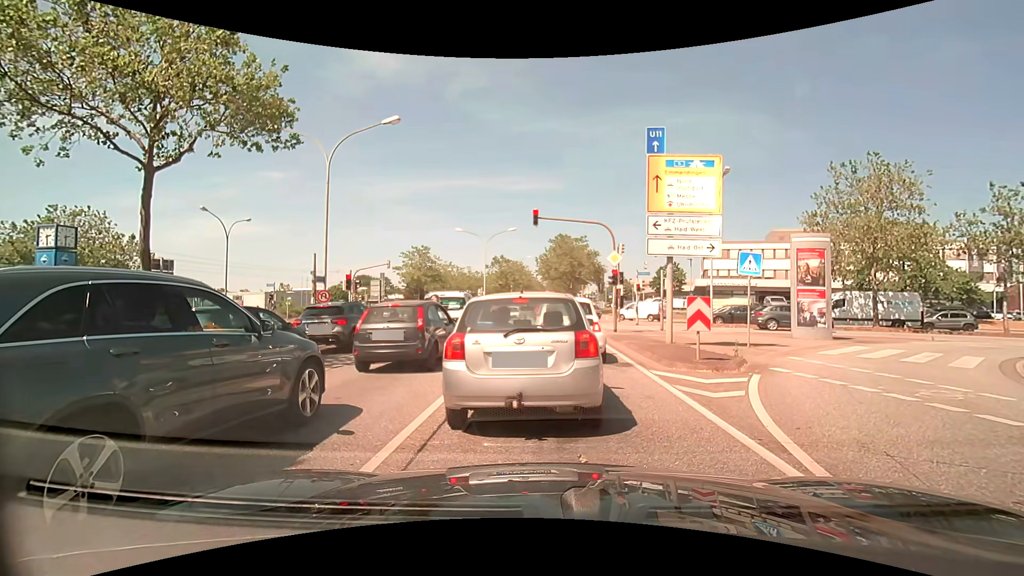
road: primary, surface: asphalt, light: Day
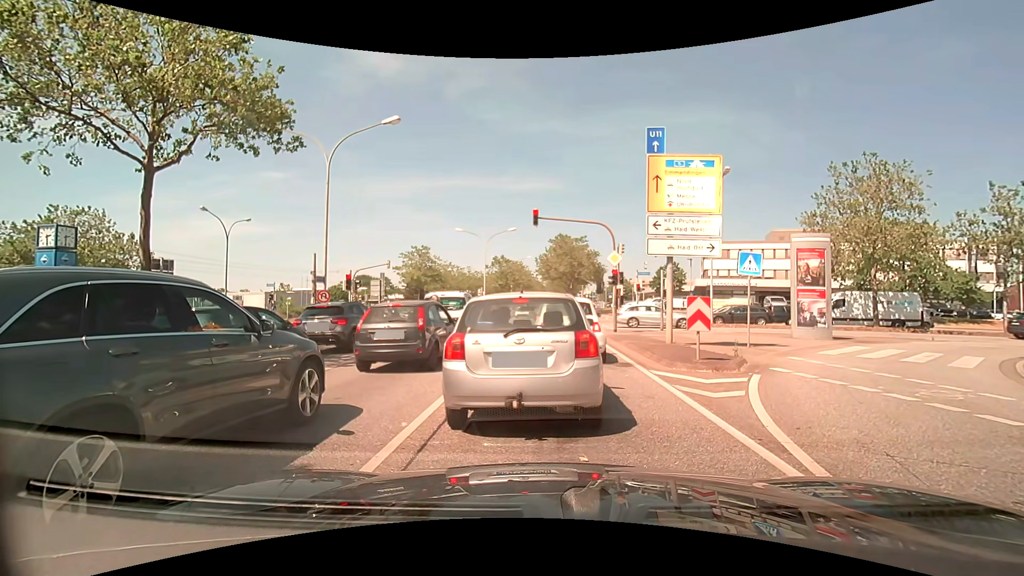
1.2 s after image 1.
(0.0, 0.0) m; 0°
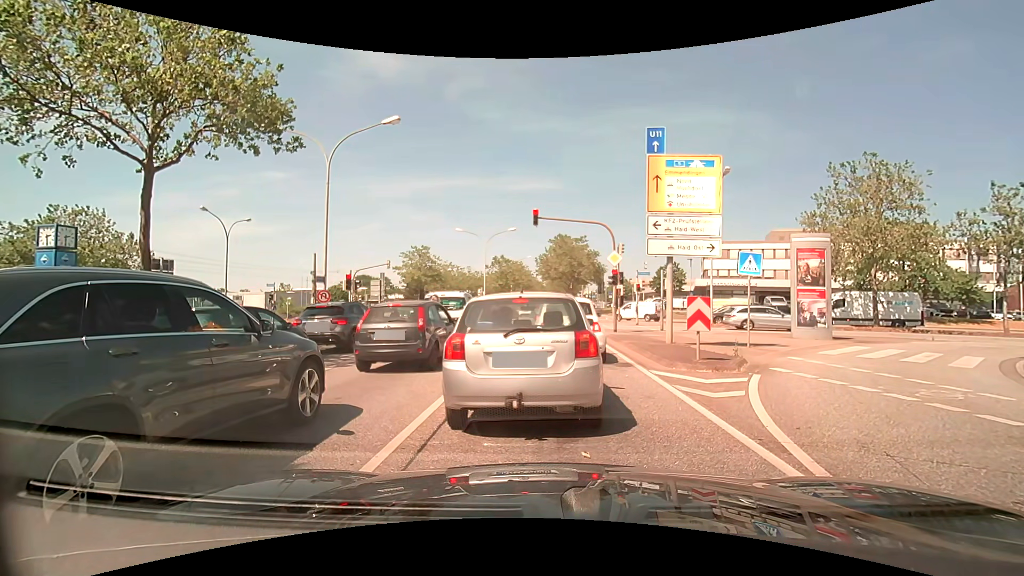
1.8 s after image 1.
(0.0, 0.0) m; 0°
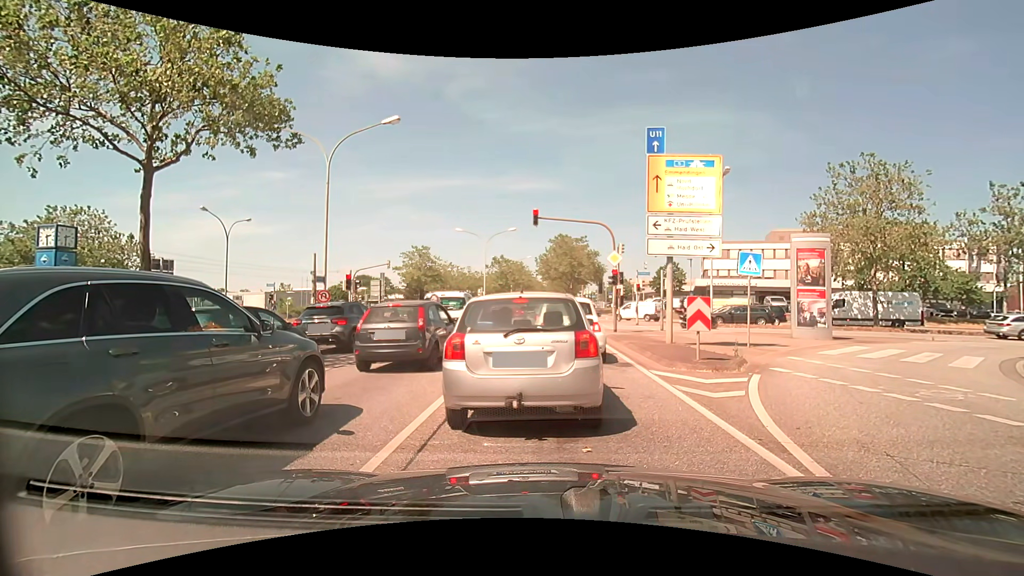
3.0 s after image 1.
(0.0, 0.0) m; 0°
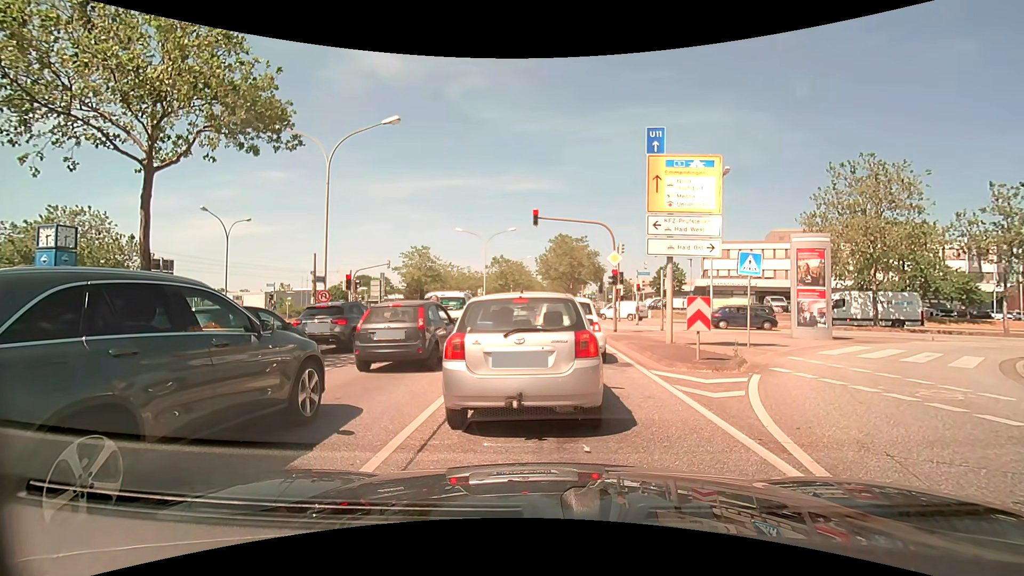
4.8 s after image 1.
(0.0, 0.0) m; 0°
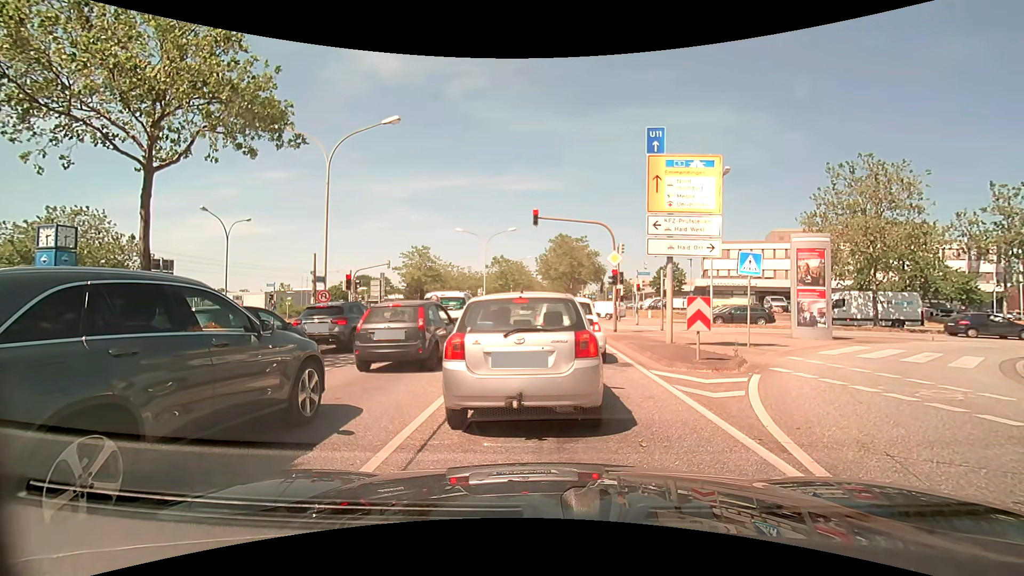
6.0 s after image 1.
(0.0, 0.0) m; 0°
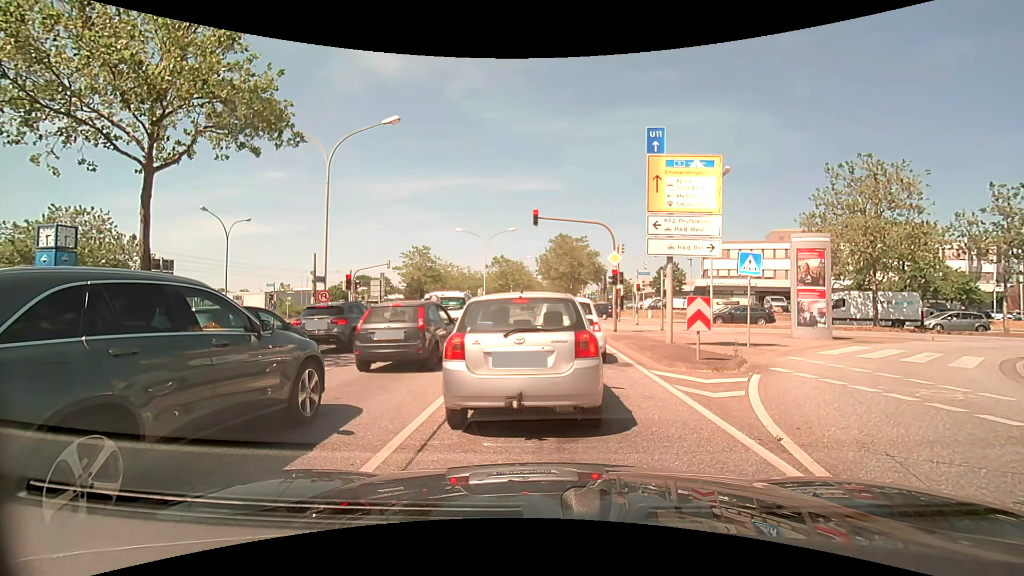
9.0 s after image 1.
(0.0, 0.0) m; 0°
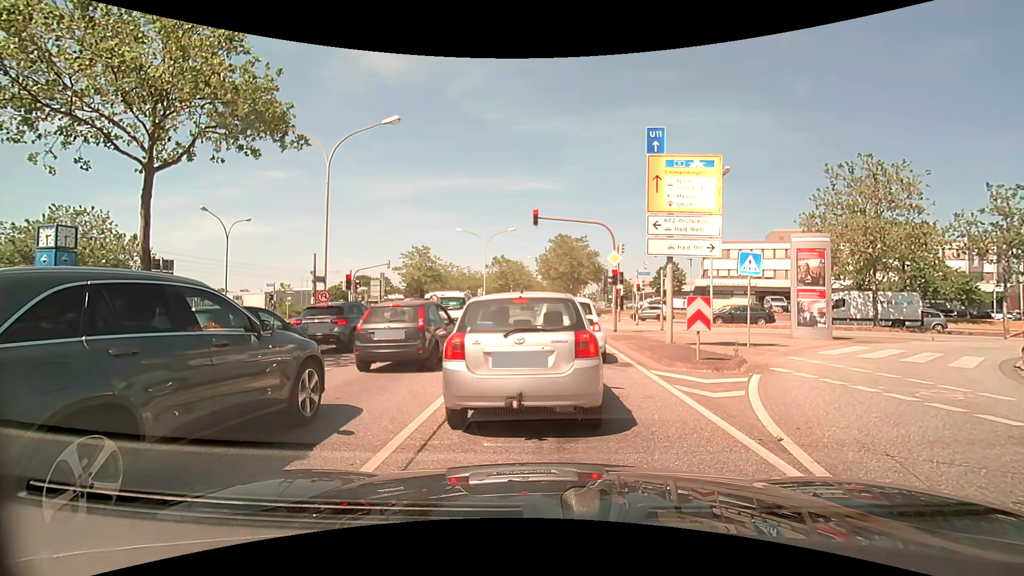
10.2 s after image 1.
(0.0, 0.0) m; 0°
(0, +10) (0, +20) (+1, +30) (+1, +40) (+1, +50) (+1, +60) (+1, +70) (+2, +80) (+2, +90) (+2, +100) m
